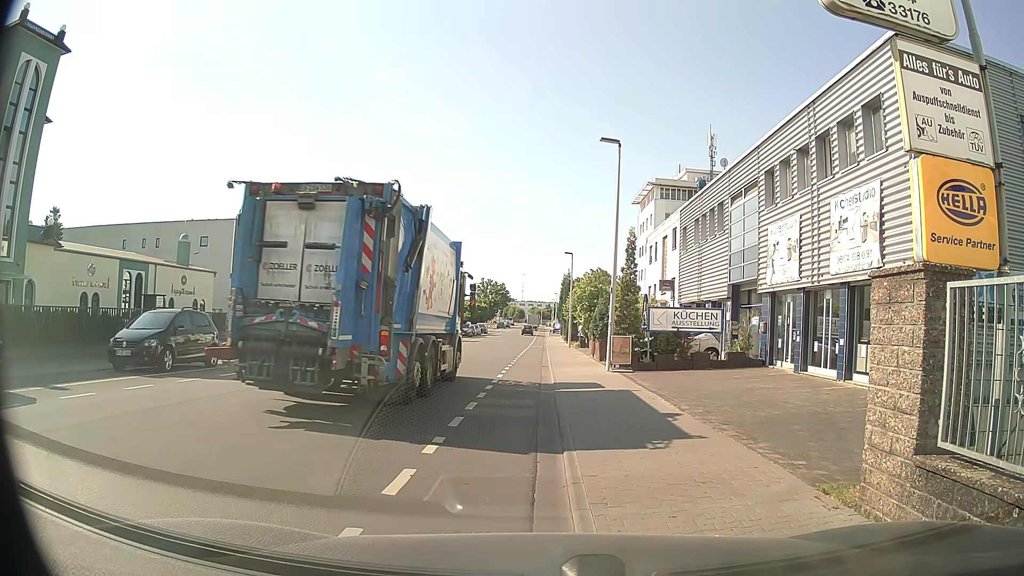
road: tertiary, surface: asphalt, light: Day
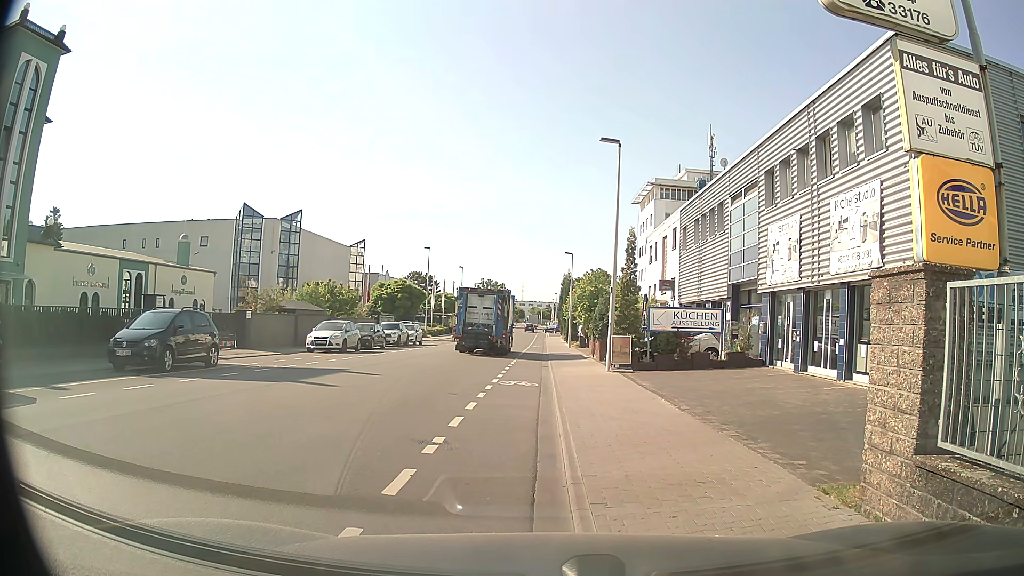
(0.0, 0.0) m; 0°
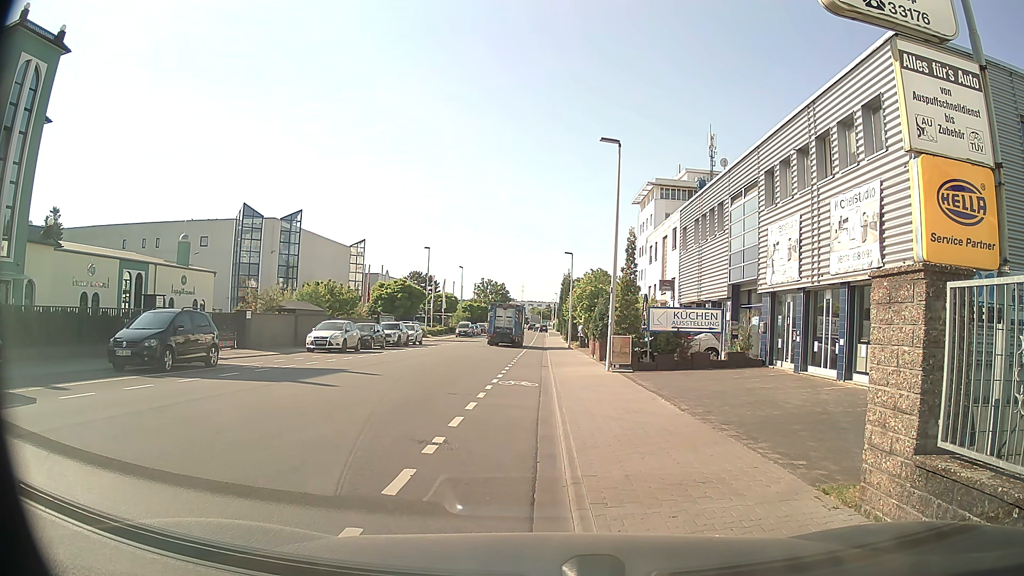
(0.0, 0.0) m; 0°
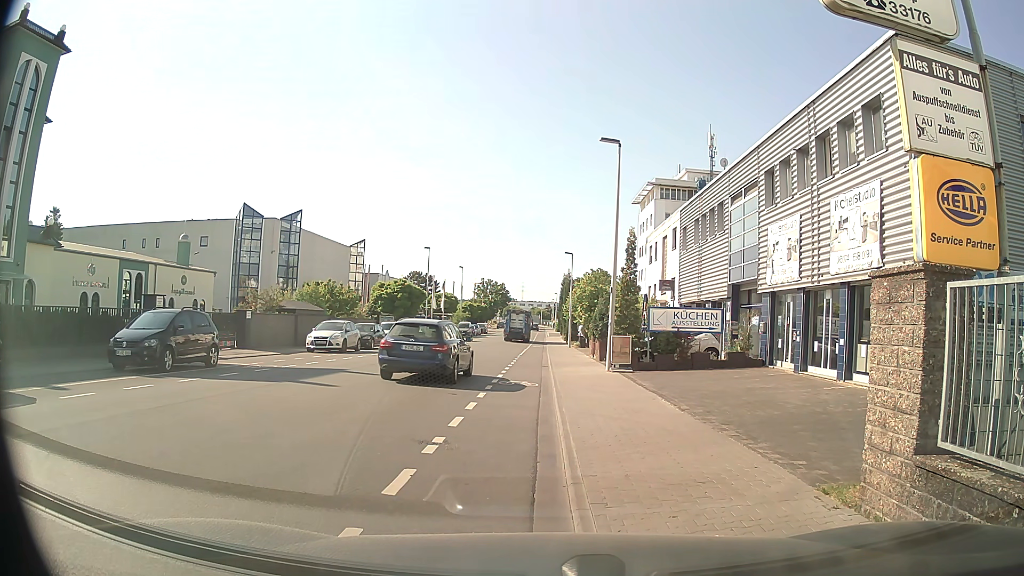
(0.0, 0.0) m; 0°
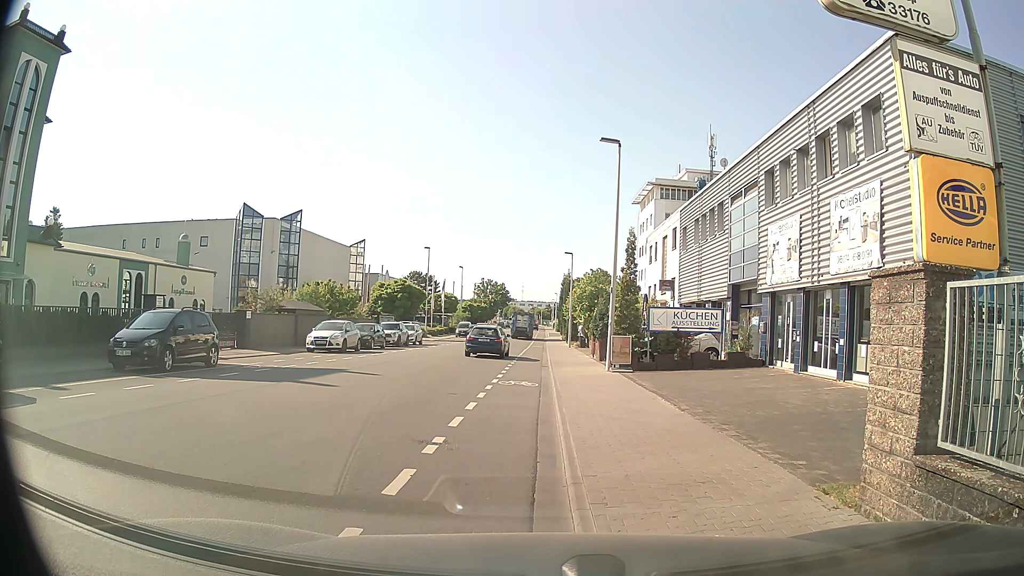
(0.0, 0.0) m; 0°
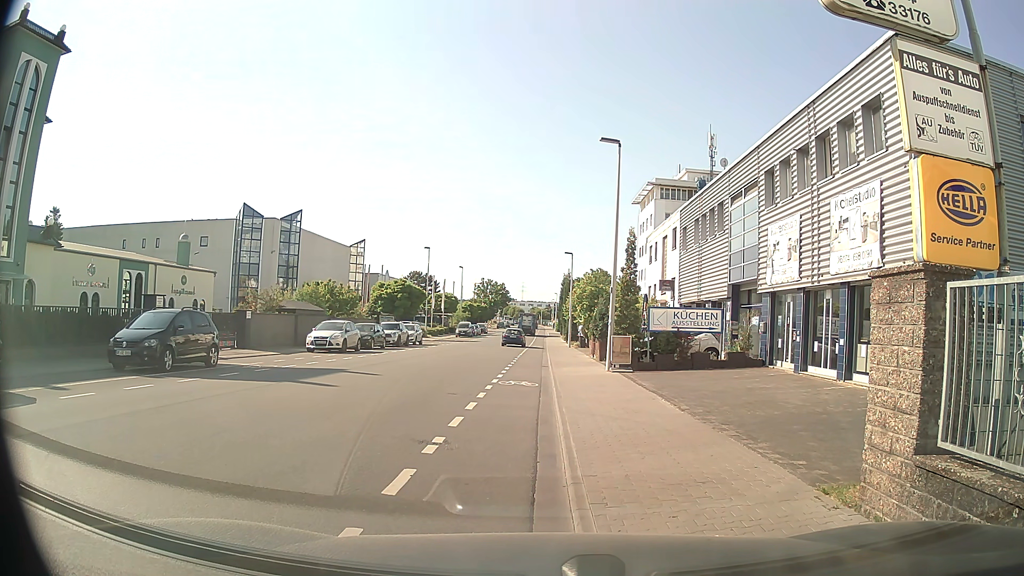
(0.0, 0.0) m; 0°
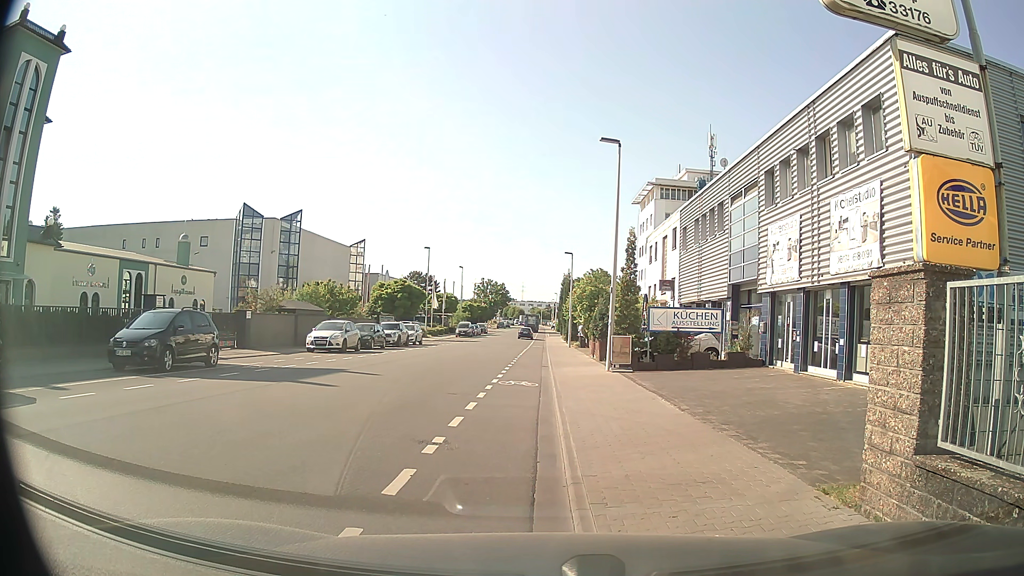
(0.0, 0.0) m; 0°
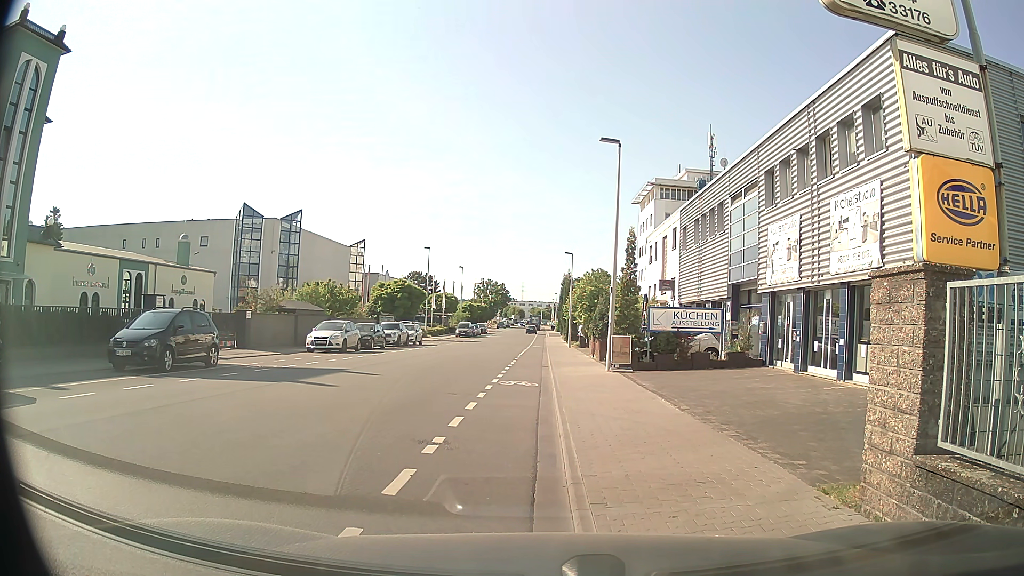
(0.0, 0.0) m; 0°
(-1, +10) (-2, +20) (-2, +30) (-2, +40) (-2, +50) (-2, +60) (-1, +70) (-1, +80) (-1, +90) (-1, +100) m
